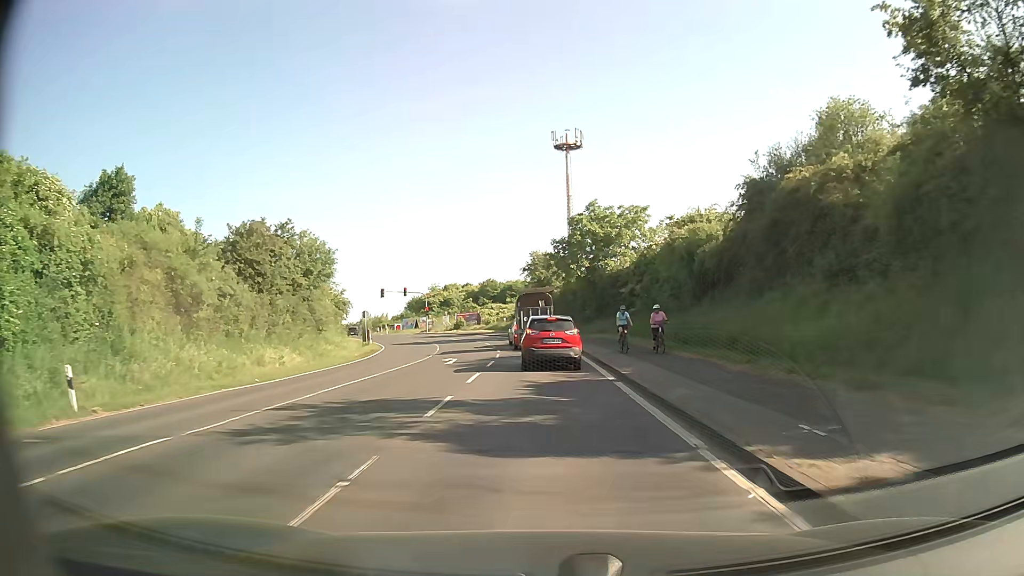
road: secondary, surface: asphalt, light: Day
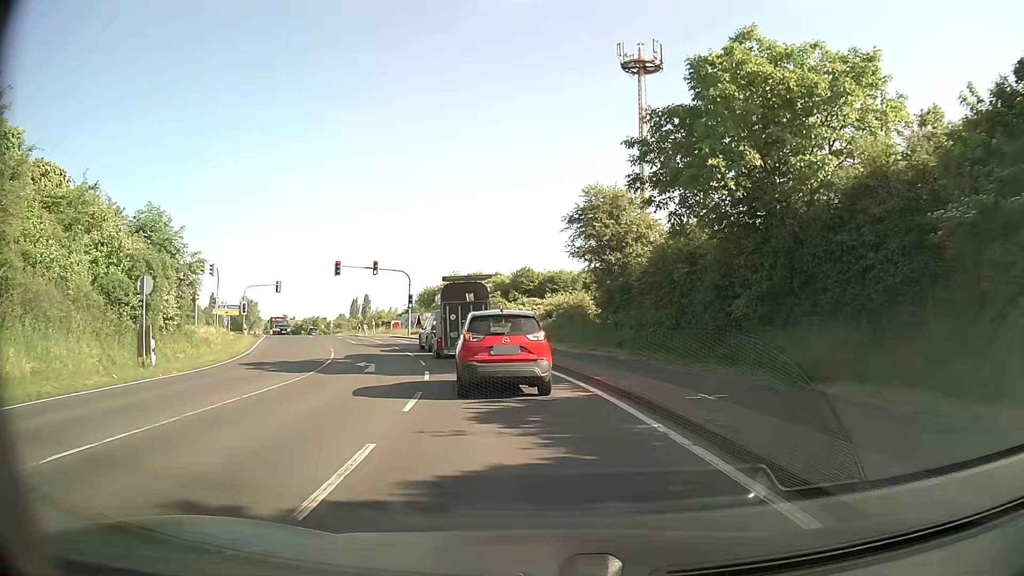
(-0.3, +35.0) m; -3°
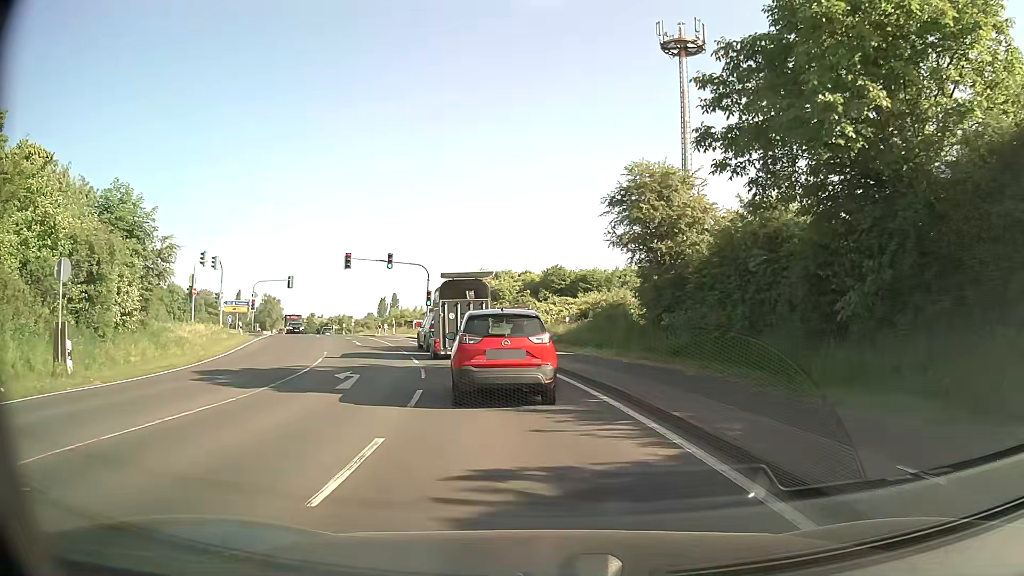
(-0.1, +5.5) m; -3°
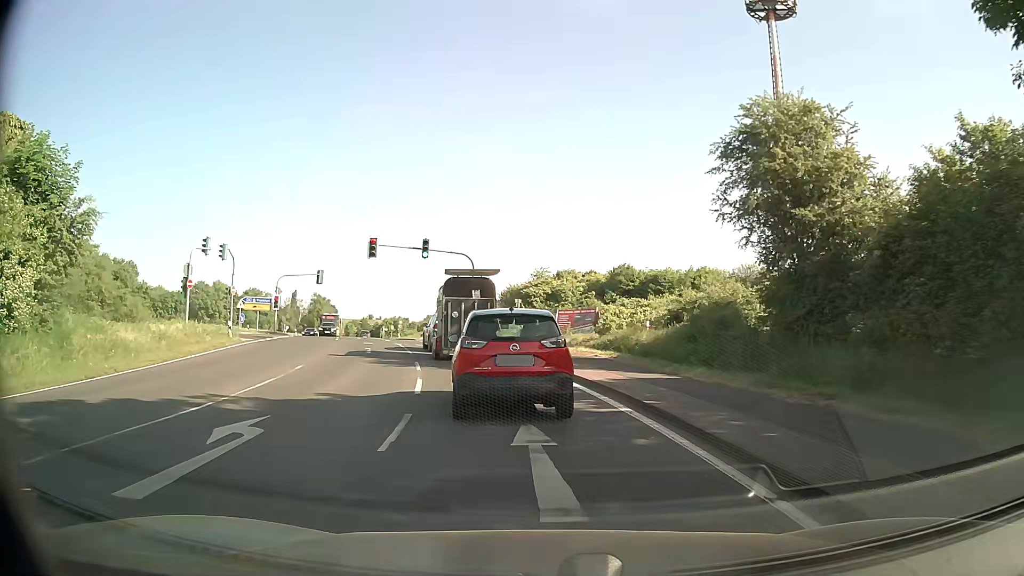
(-0.4, +9.7) m; -5°
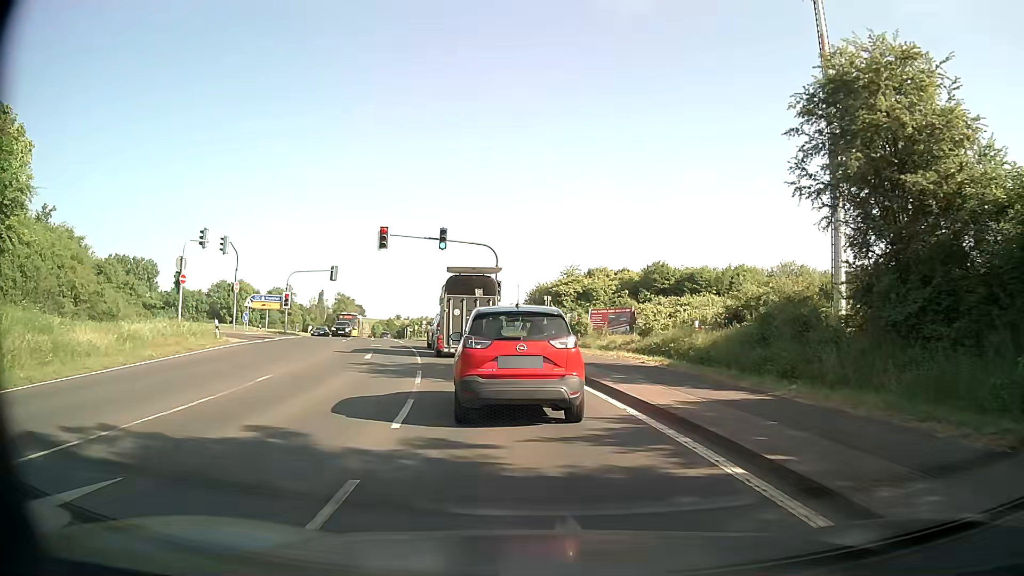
(-0.1, +4.6) m; -3°
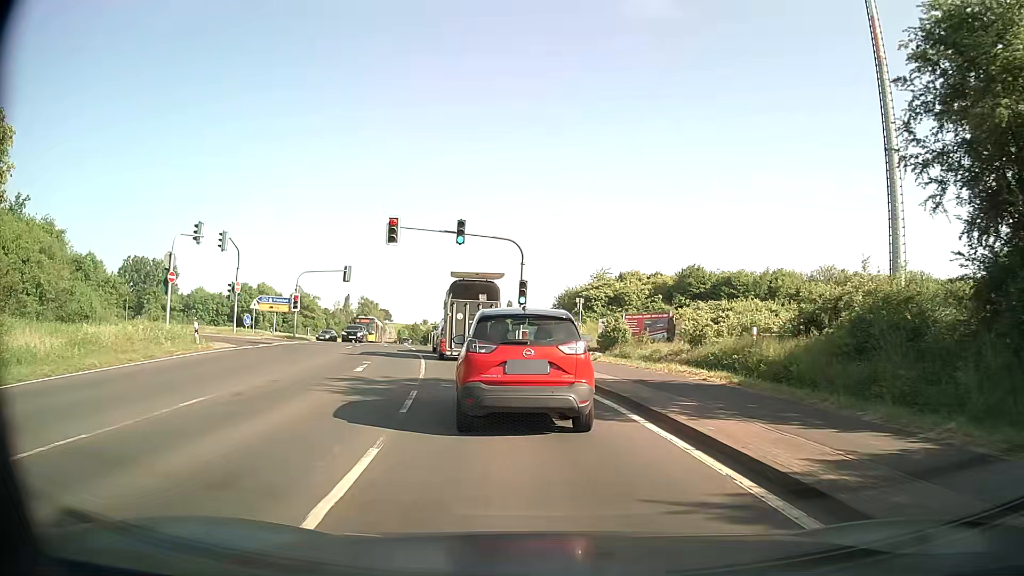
(-0.1, +4.5) m; -2°
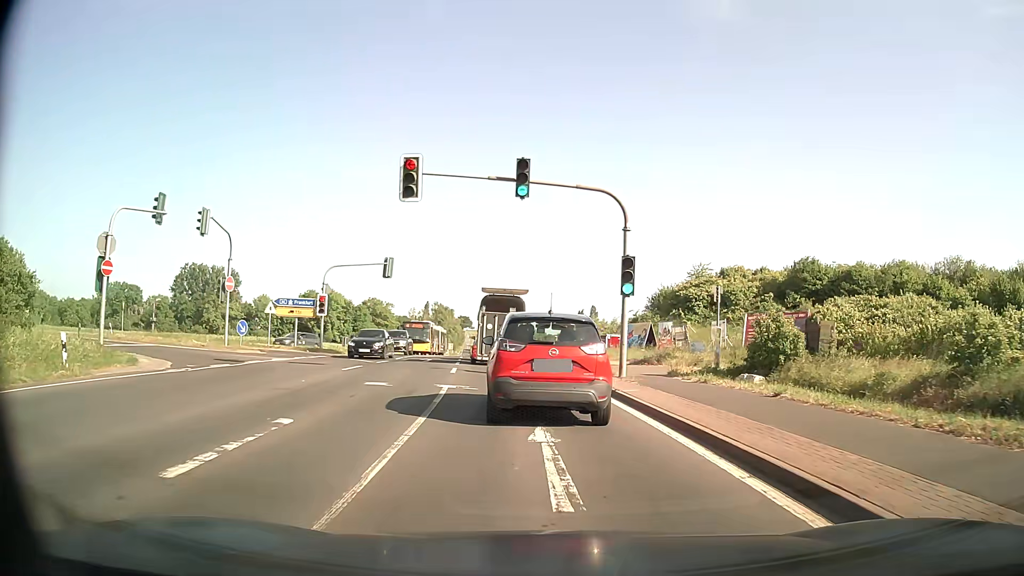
(-0.8, +12.5) m; -7°
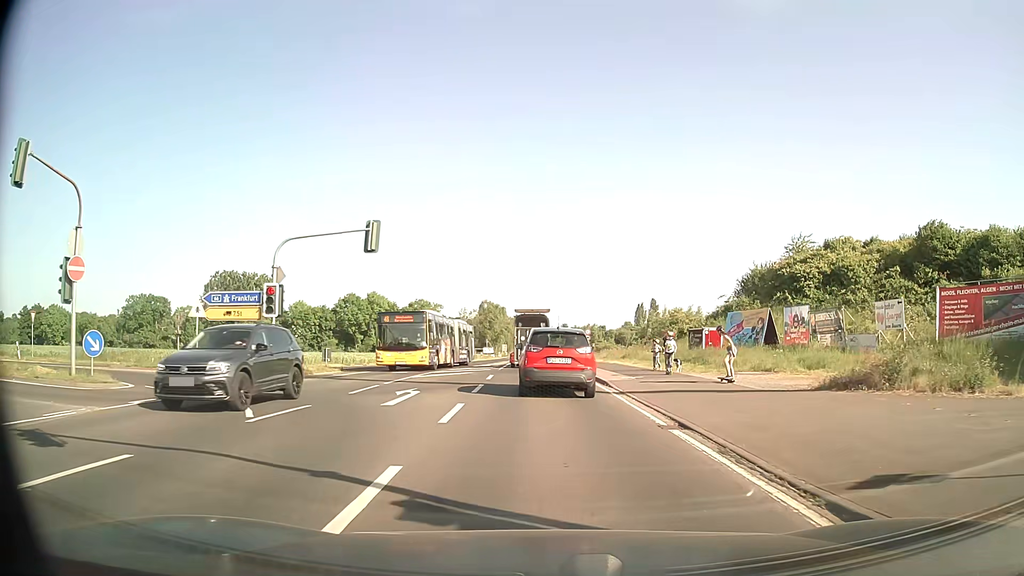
(-0.8, +16.7) m; -5°
(0, +10) (0, +20) (0, +30) (0, +40) (0, +50) (-1, +60) (-1, +70) (-1, +80) (-1, +90) (-1, +100) m
